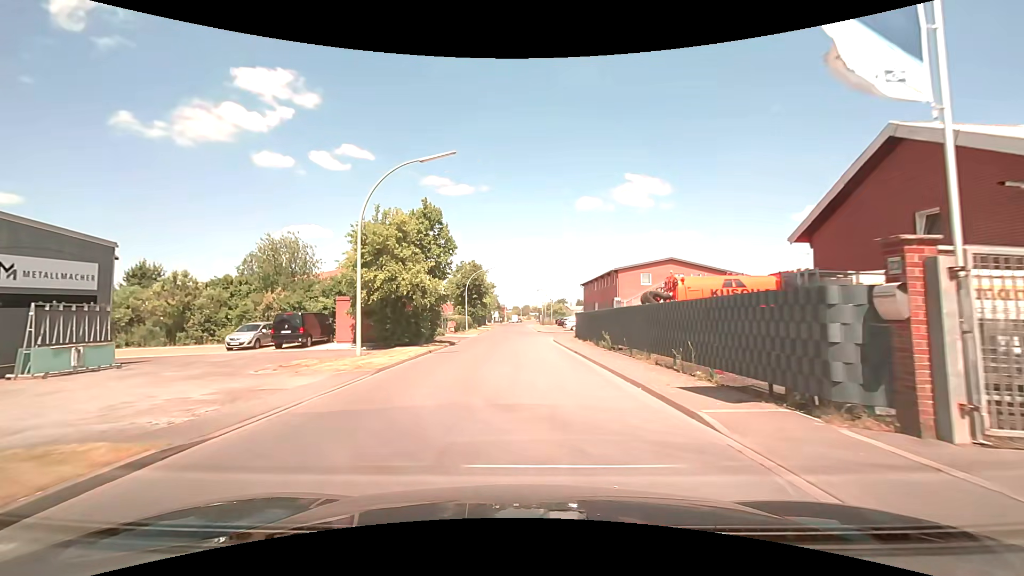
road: residential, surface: asphalt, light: Day
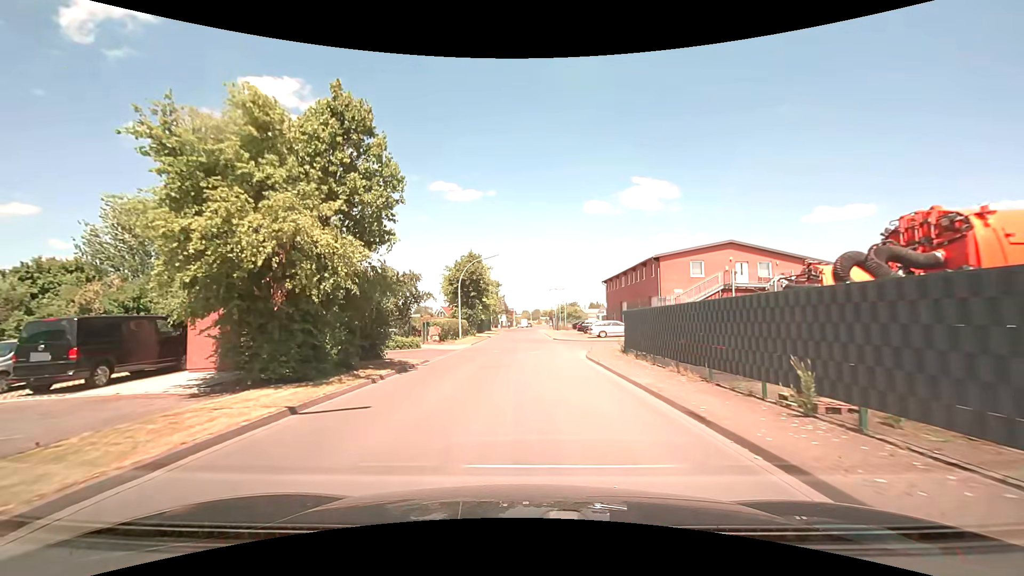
(-0.3, +14.5) m; -2°
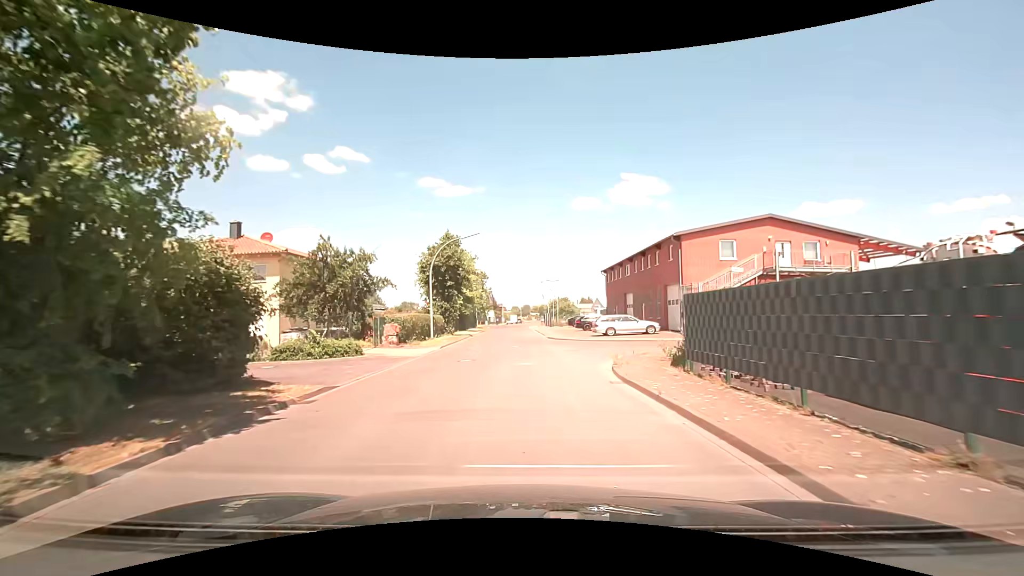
(+0.1, +9.3) m; +1°
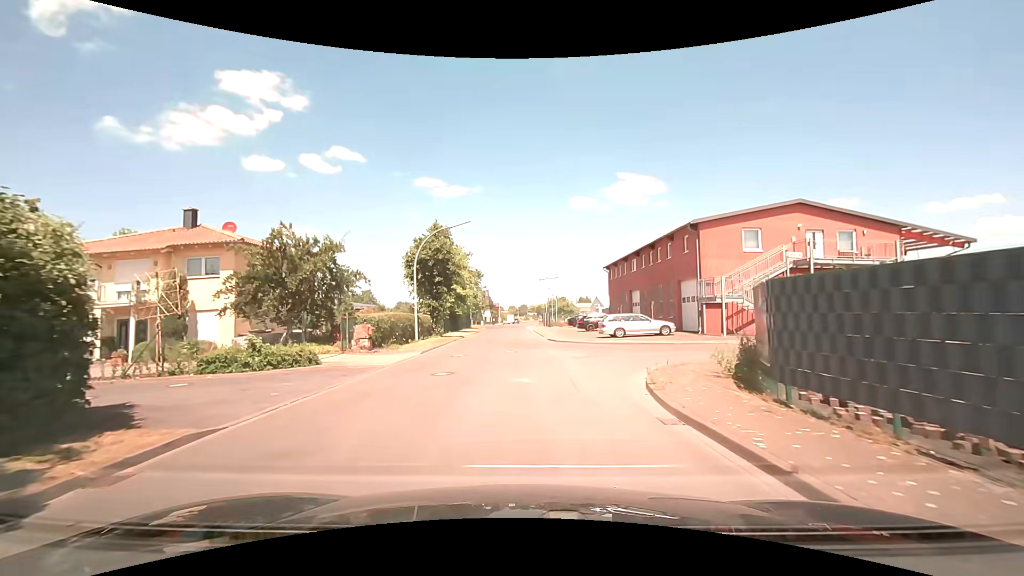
(0.0, +4.3) m; +1°
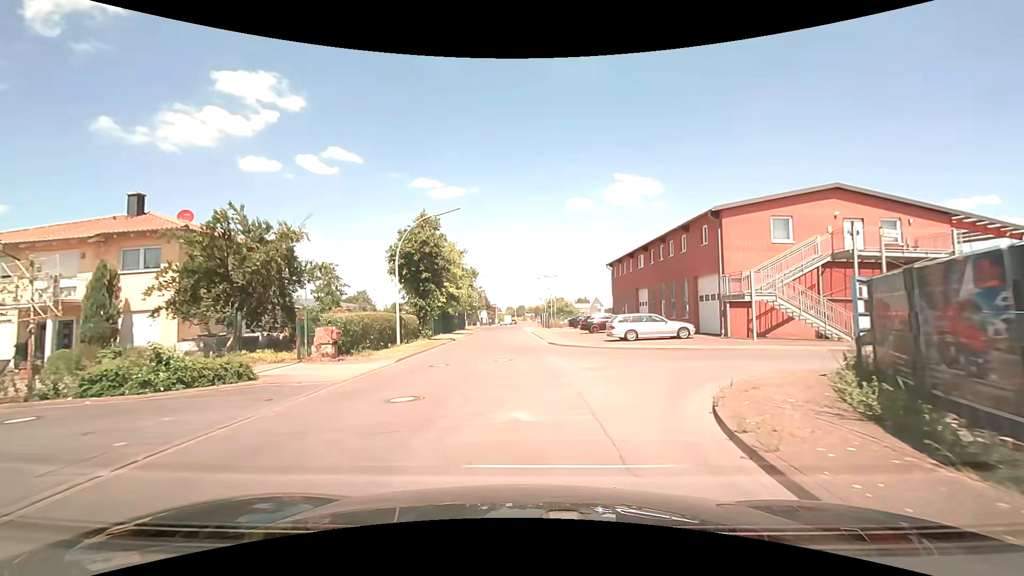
(0.0, +4.0) m; -1°
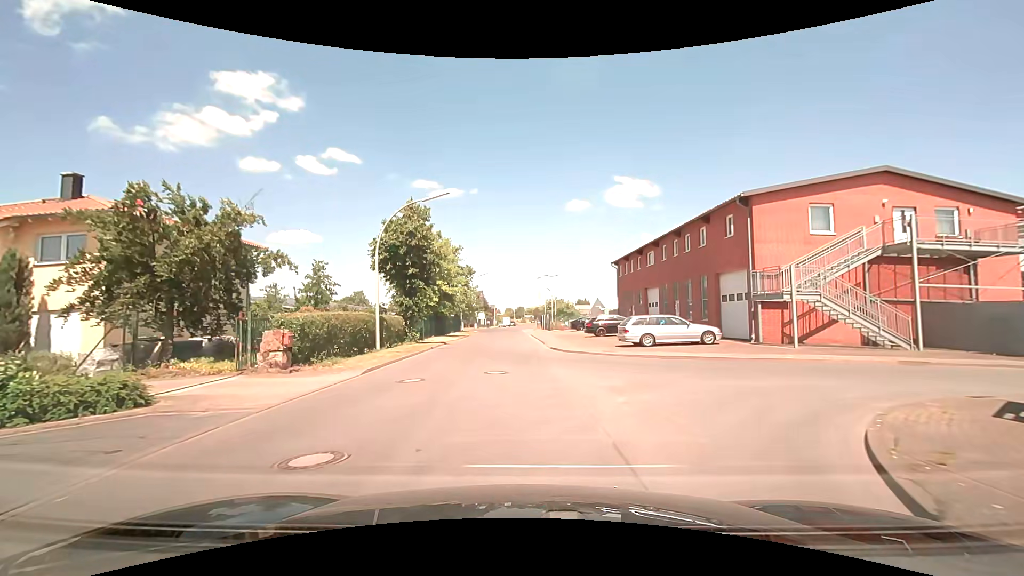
(0.0, +3.8) m; 0°
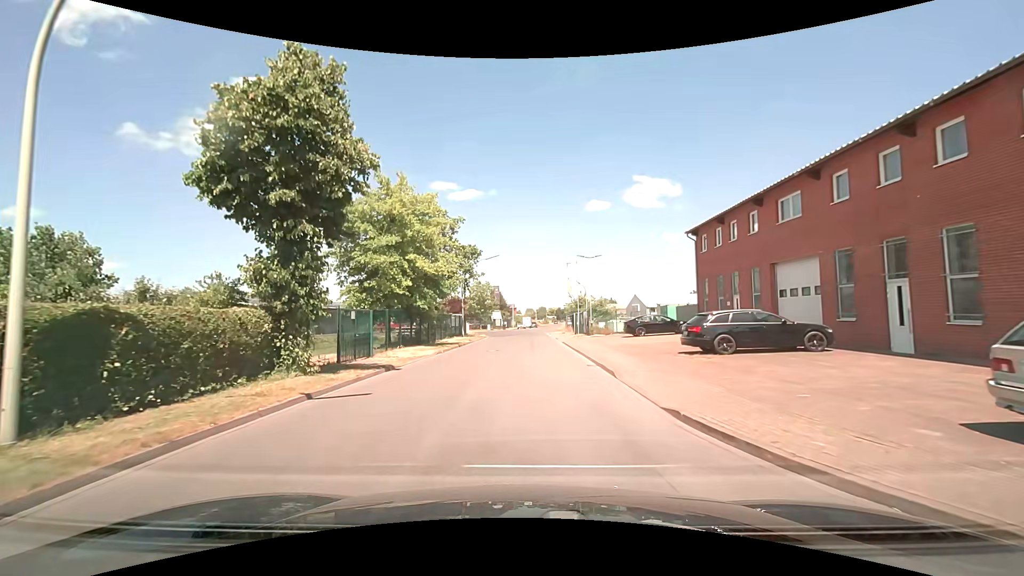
(-0.3, +18.9) m; -2°
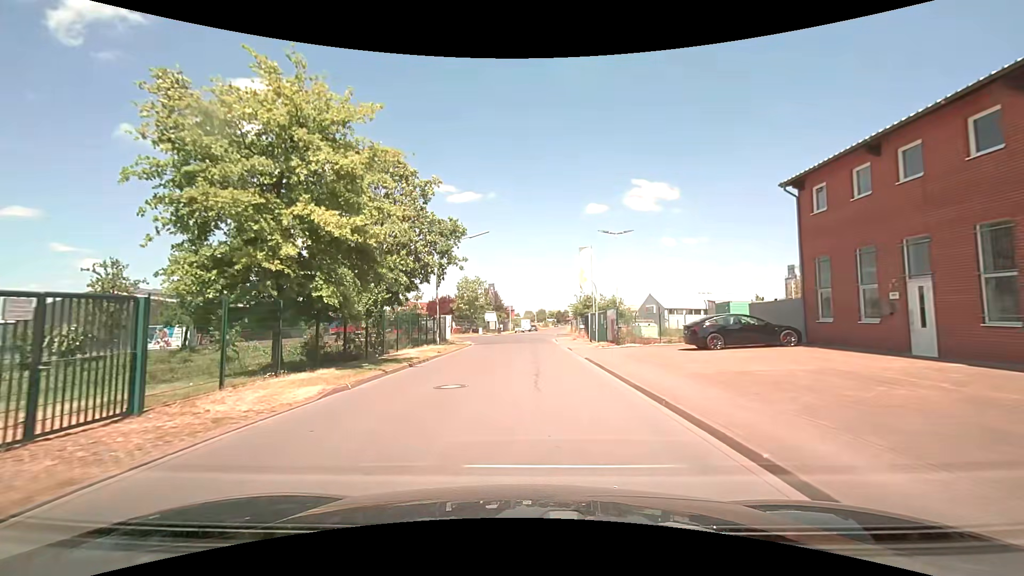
(0.0, +13.6) m; 0°
(0, +10) (0, +20) (0, +30) (+1, +40) (+1, +50) (+1, +60) (+2, +70) (+2, +80) (+3, +90) (+4, +100) m
